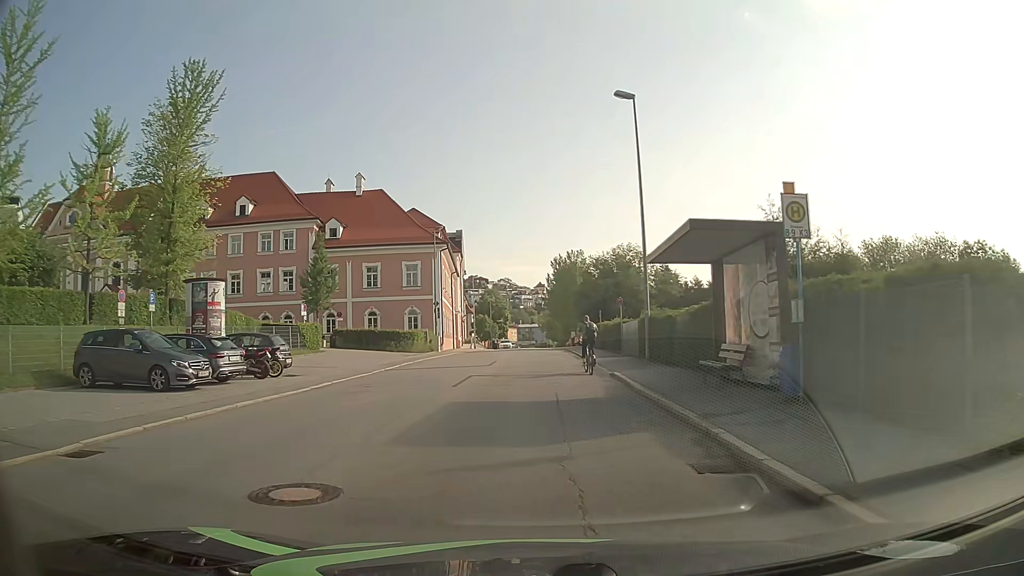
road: tertiary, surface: asphalt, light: Day
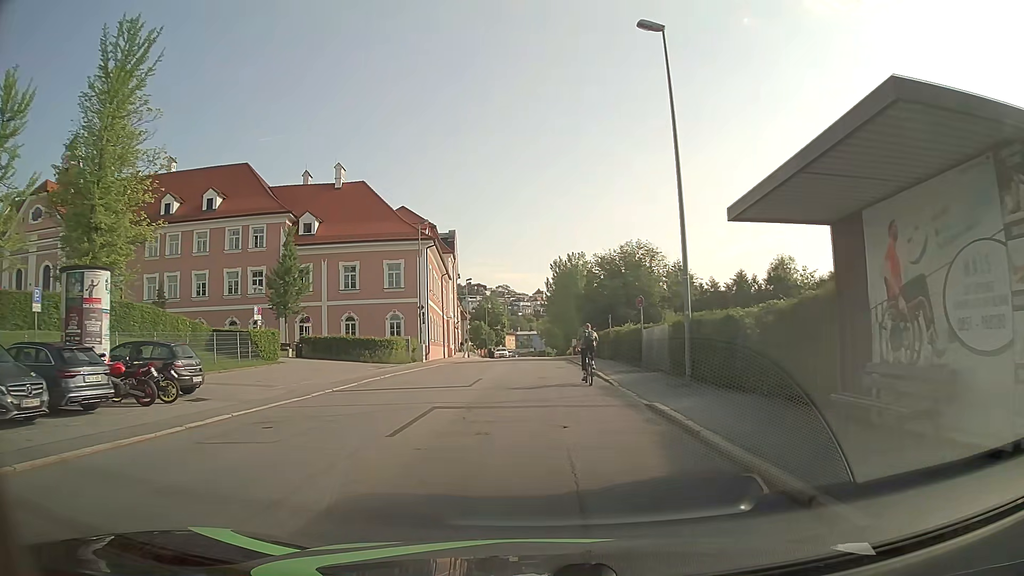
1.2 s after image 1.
(0.0, +6.8) m; 0°
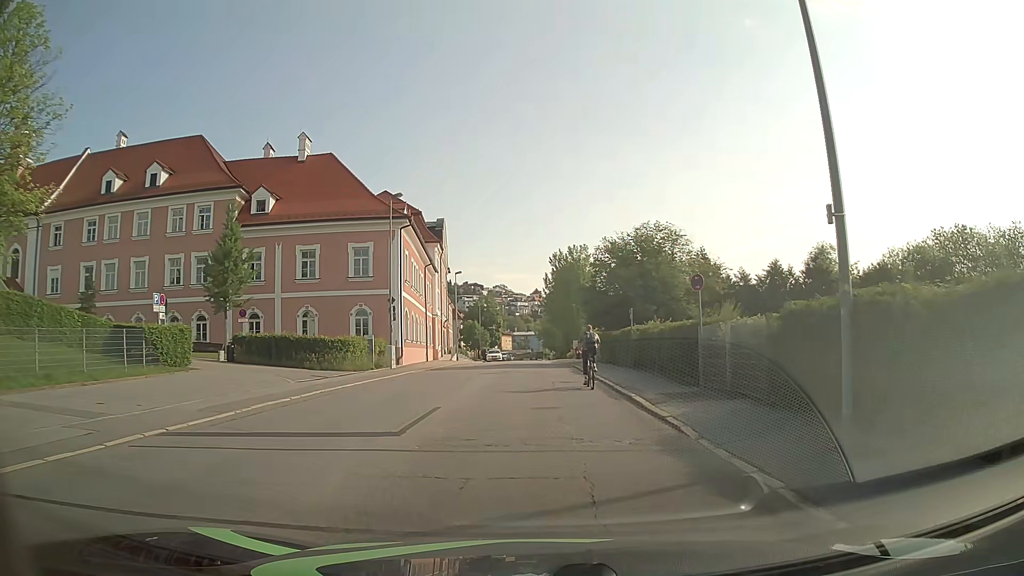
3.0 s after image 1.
(0.0, +9.4) m; +1°
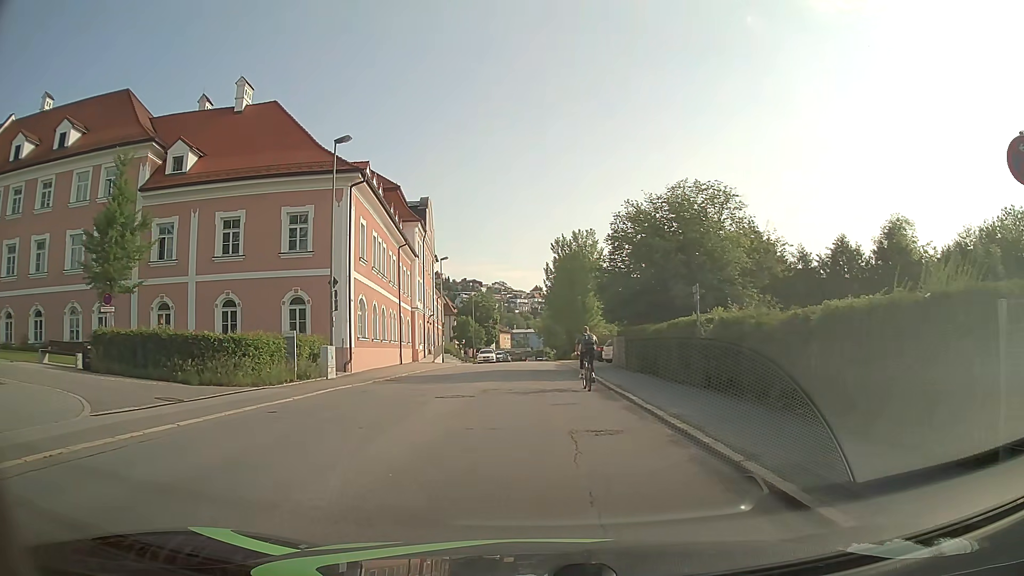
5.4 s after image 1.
(-0.1, +11.8) m; -1°
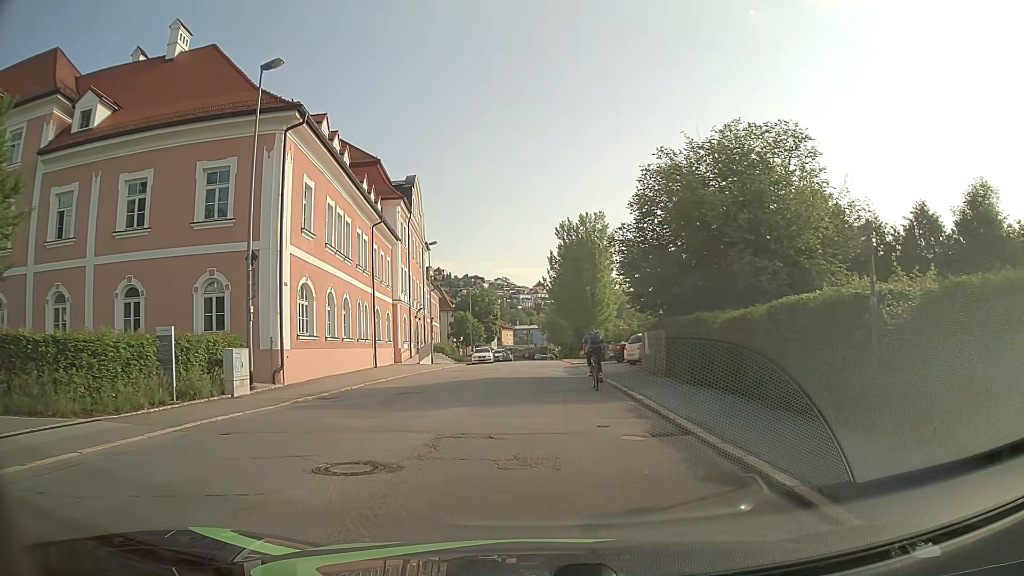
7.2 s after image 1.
(+0.1, +9.0) m; +1°
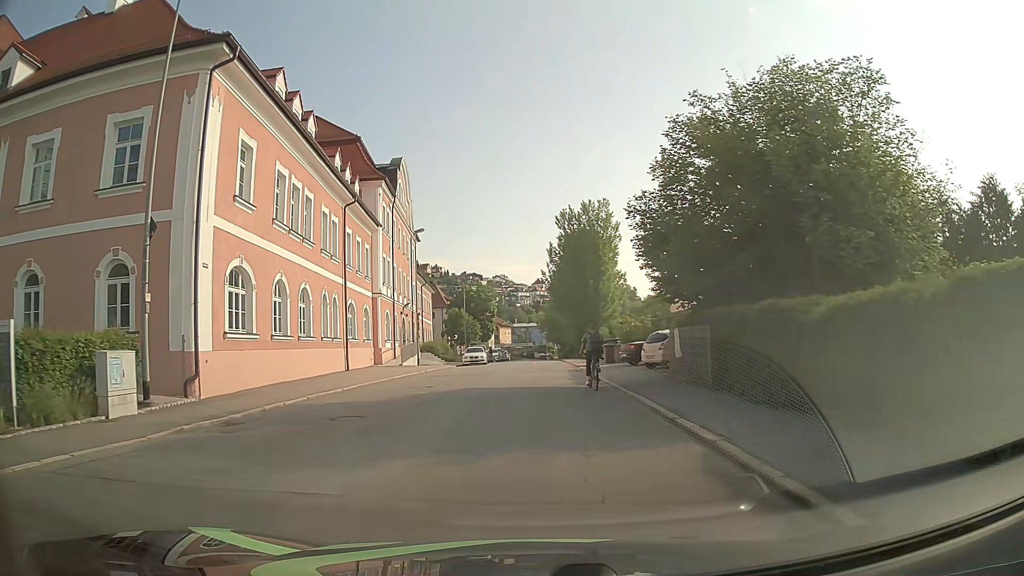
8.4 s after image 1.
(-0.1, +5.9) m; -1°
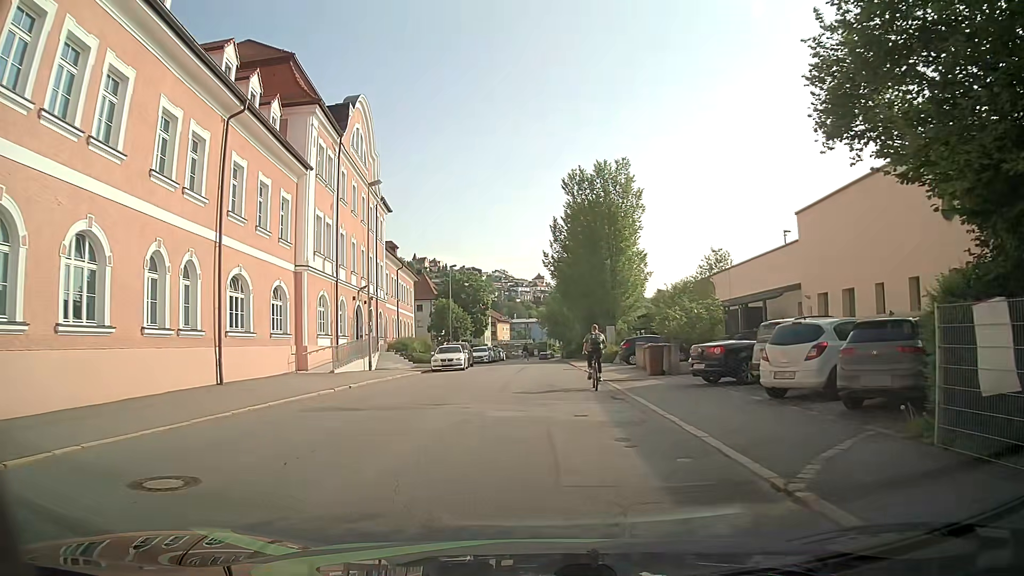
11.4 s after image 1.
(0.0, +14.8) m; -1°
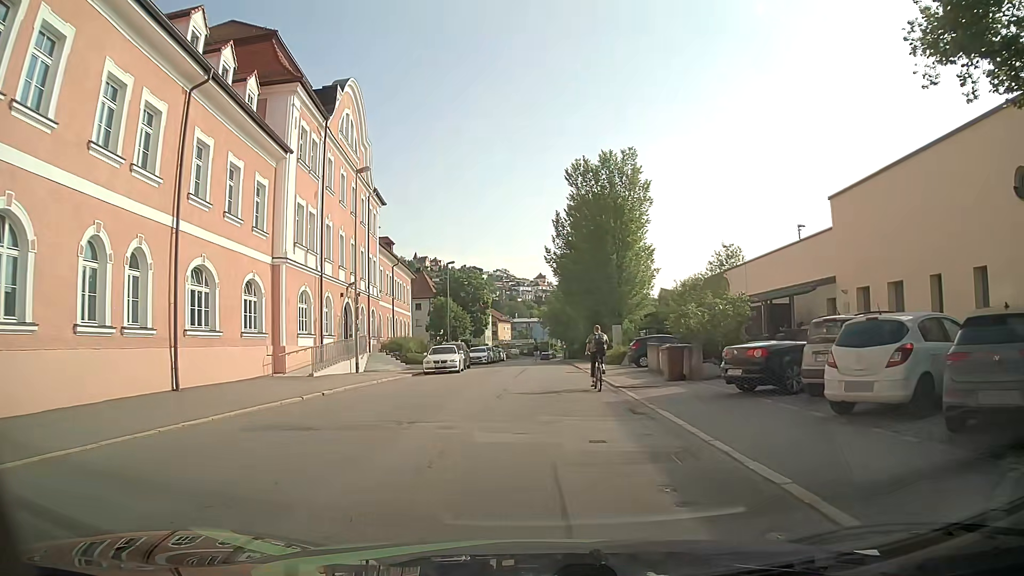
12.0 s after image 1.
(0.0, +3.0) m; 0°
(0, +10) (0, +20) (0, +30) (0, +40) (0, +50) (-1, +60) (-1, +70) (-2, +80) (-2, +90) (-1, +100) m
